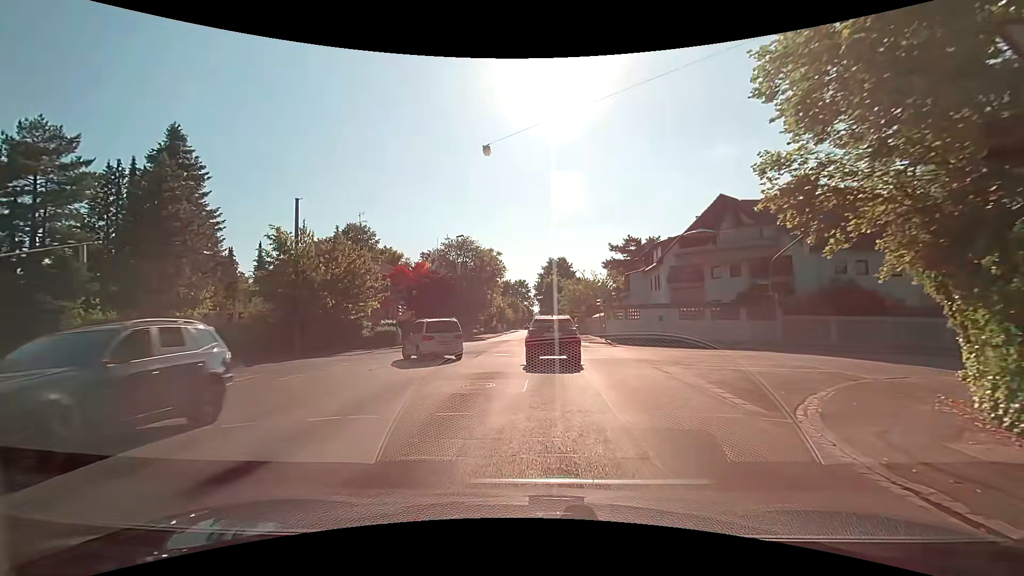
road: tertiary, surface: asphalt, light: Day
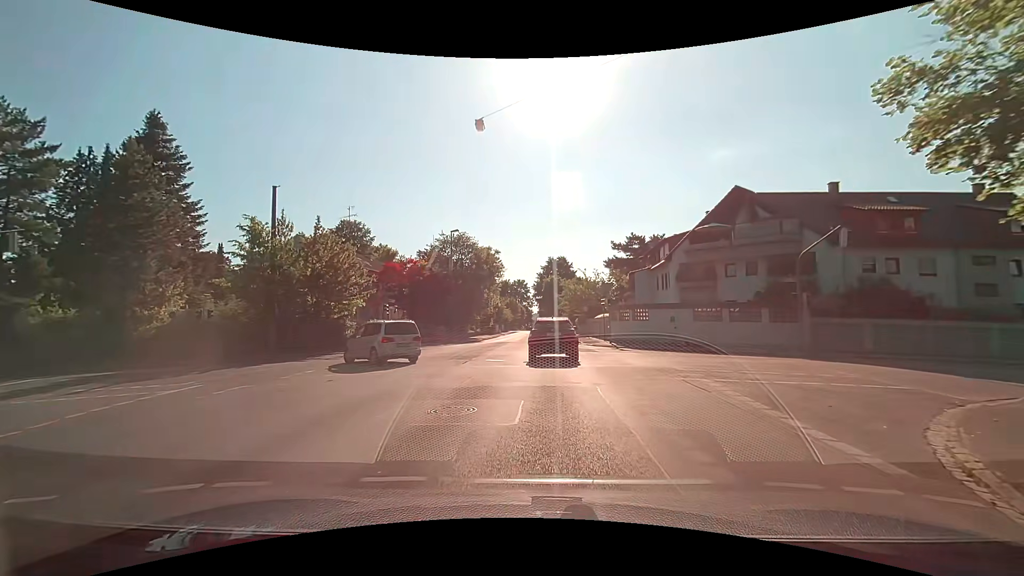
(0.0, +3.1) m; 0°
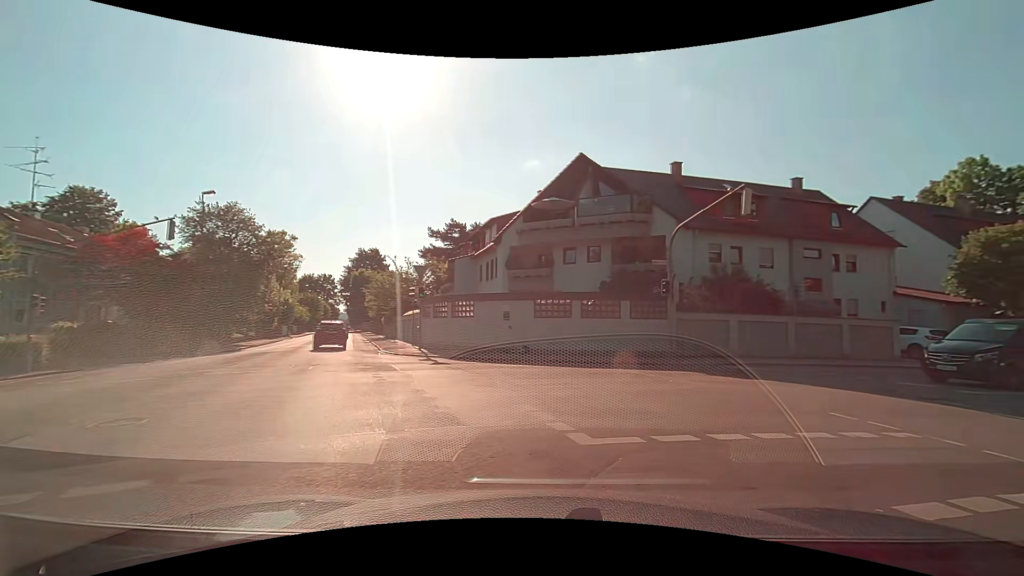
(+0.9, +10.0) m; +18°
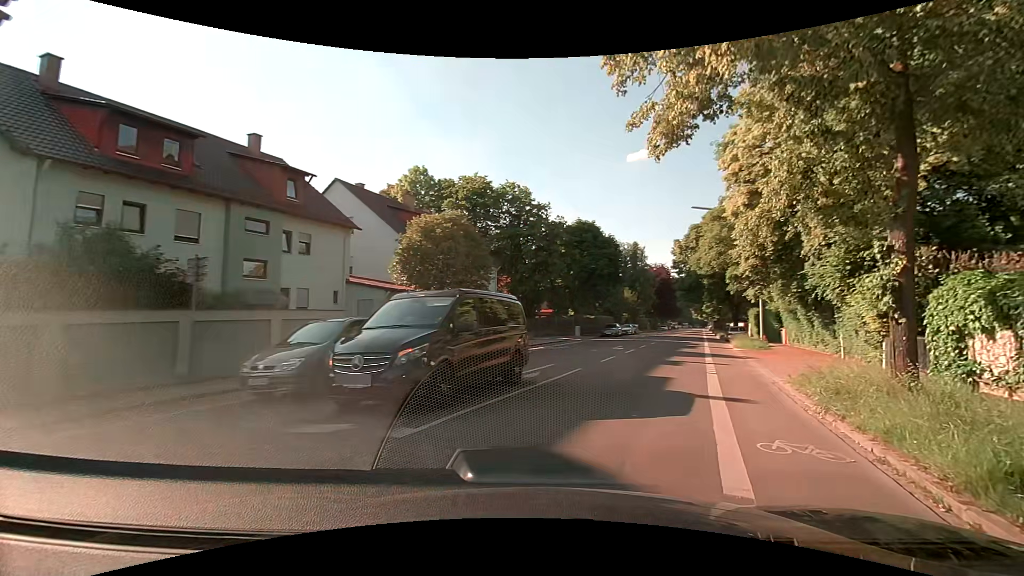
(+5.2, +9.1) m; +55°
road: secondary
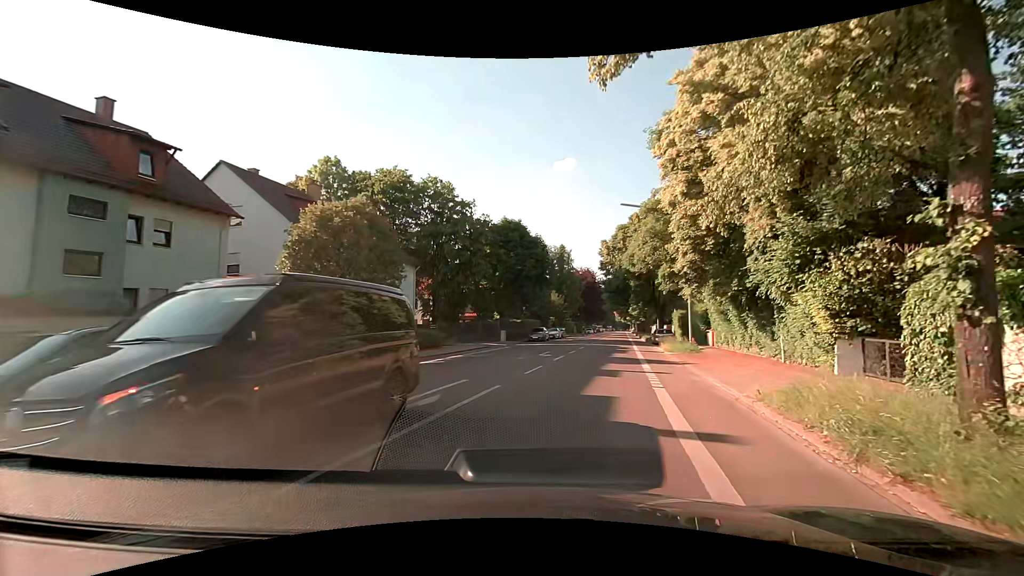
(+0.3, +3.6) m; +9°
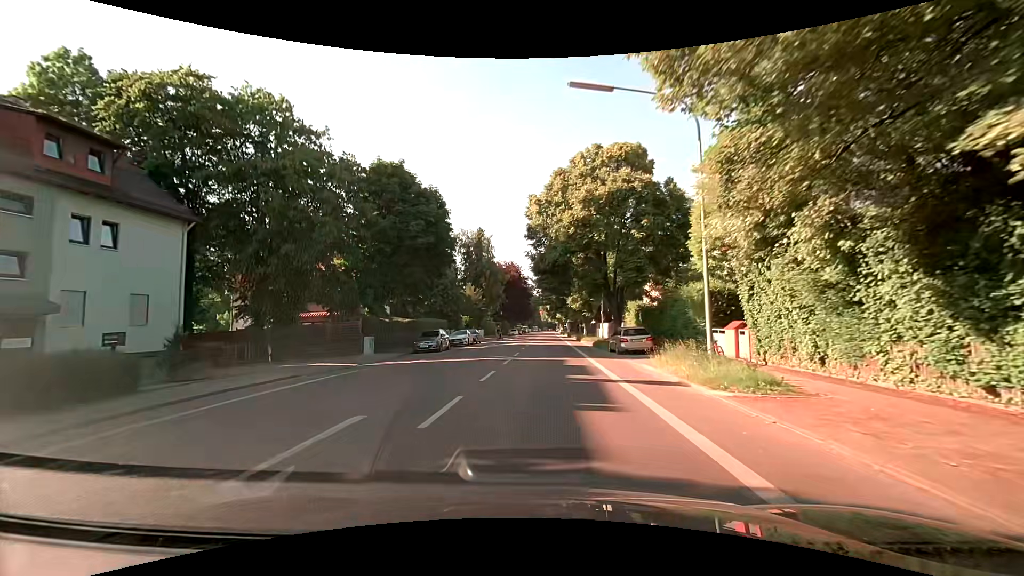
(+2.1, +19.7) m; +9°
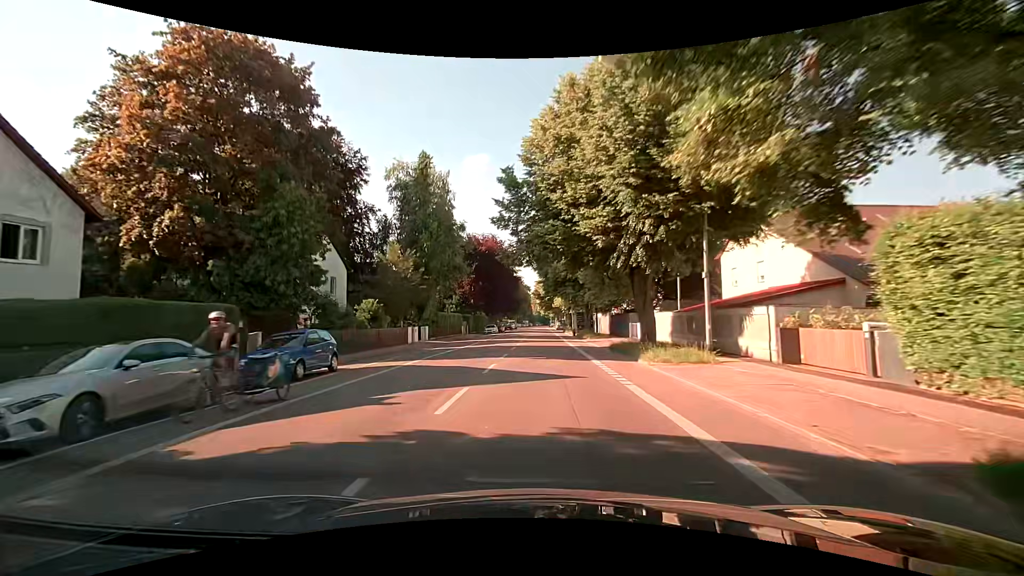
(+0.8, +35.7) m; 0°
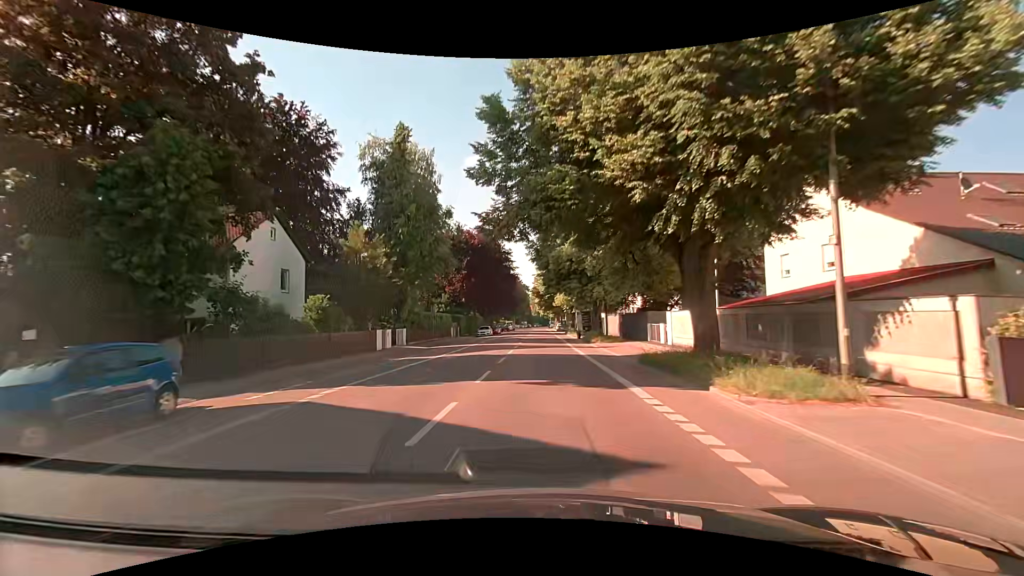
(+0.1, +7.6) m; +2°
(0, +10) (0, +20) (-1, +30) (-1, +40) (-1, +50) (-1, +60) (-1, +70) (-1, +80) (-1, +90) (-1, +100) m
